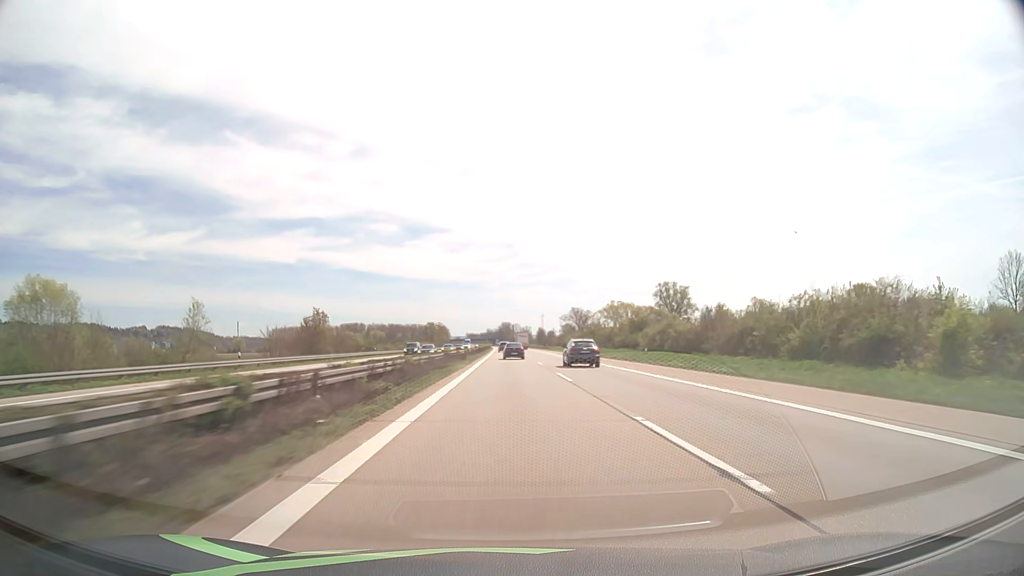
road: motorway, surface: asphalt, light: Day
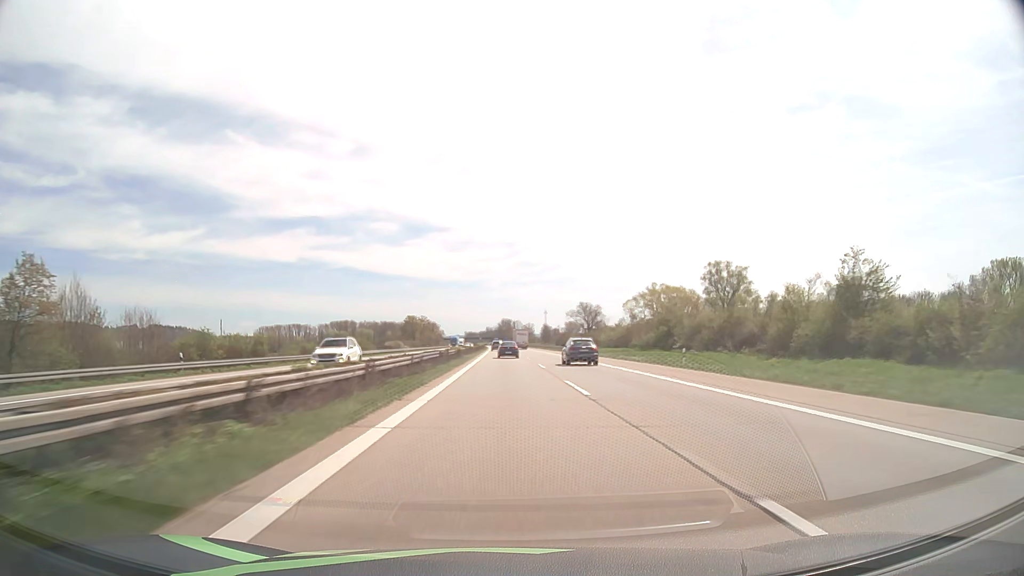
(0.0, +60.8) m; 0°
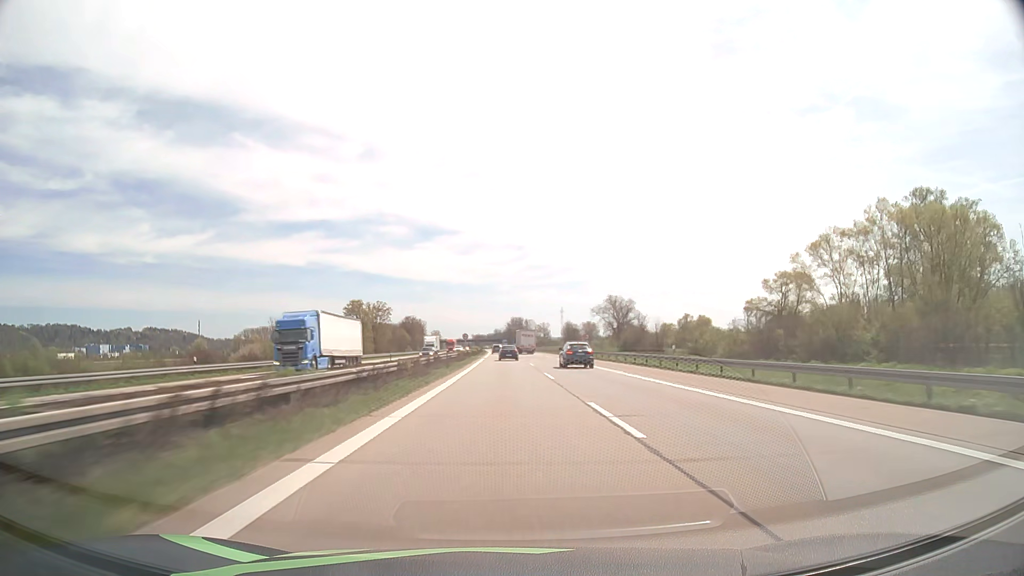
(-0.6, +97.9) m; -1°
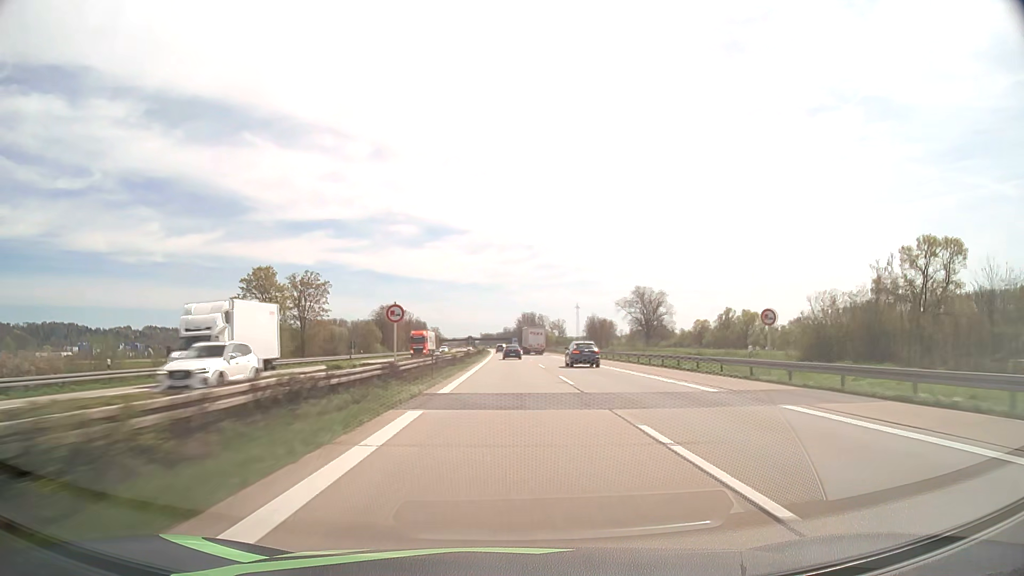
(-0.5, +59.0) m; -1°
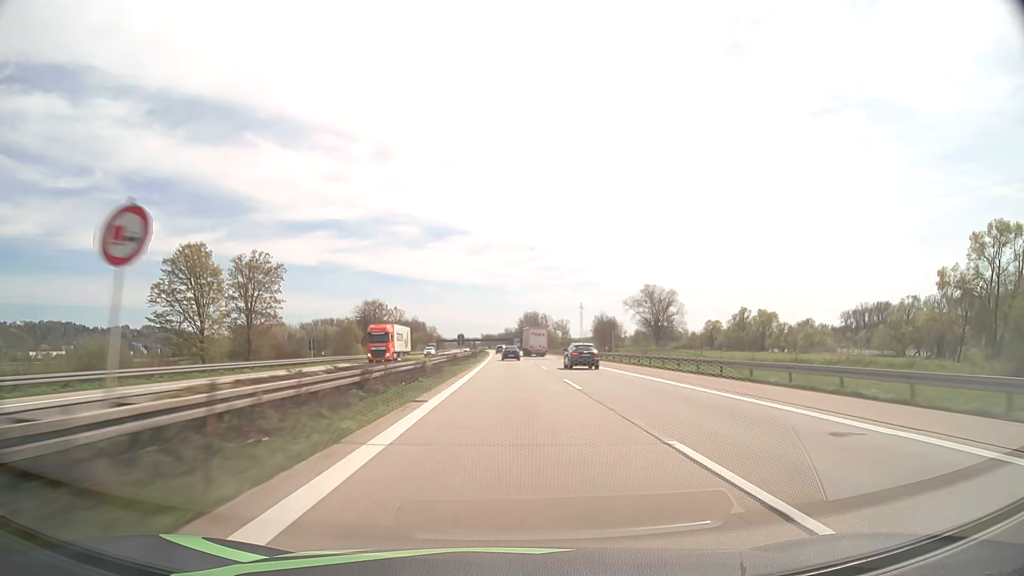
(0.0, +19.9) m; 0°
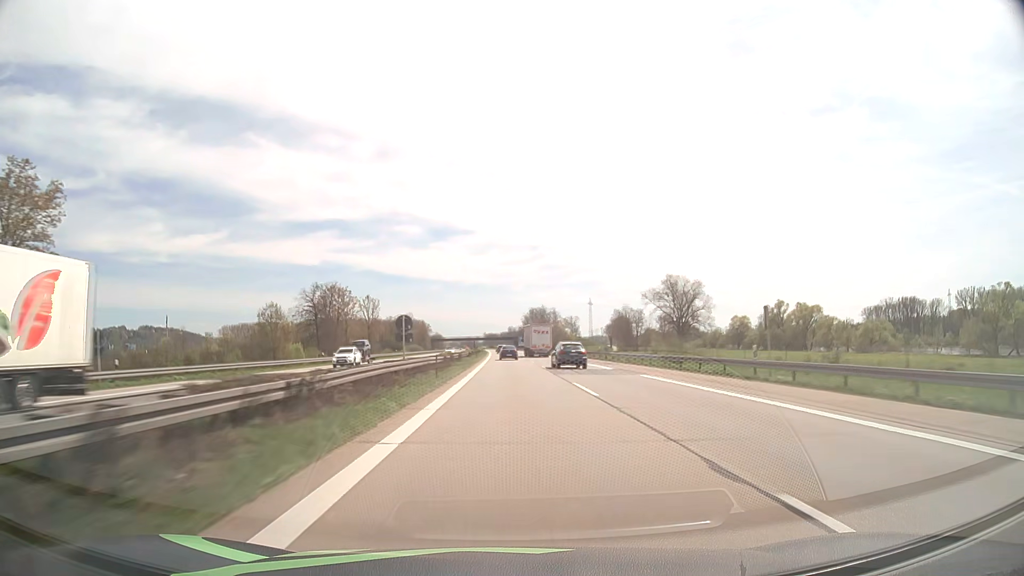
(-0.1, +40.0) m; 0°
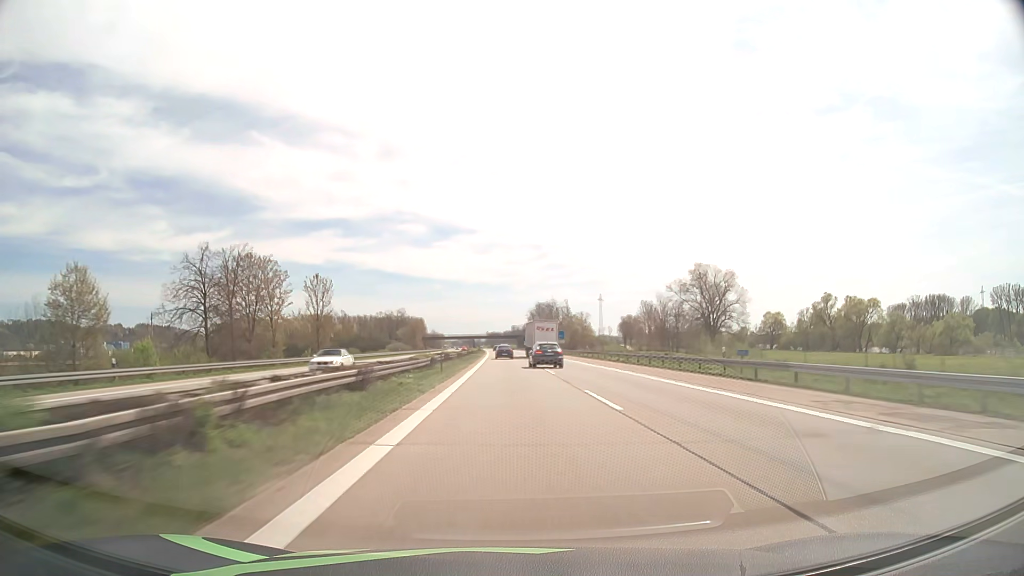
(-0.1, +40.4) m; 0°
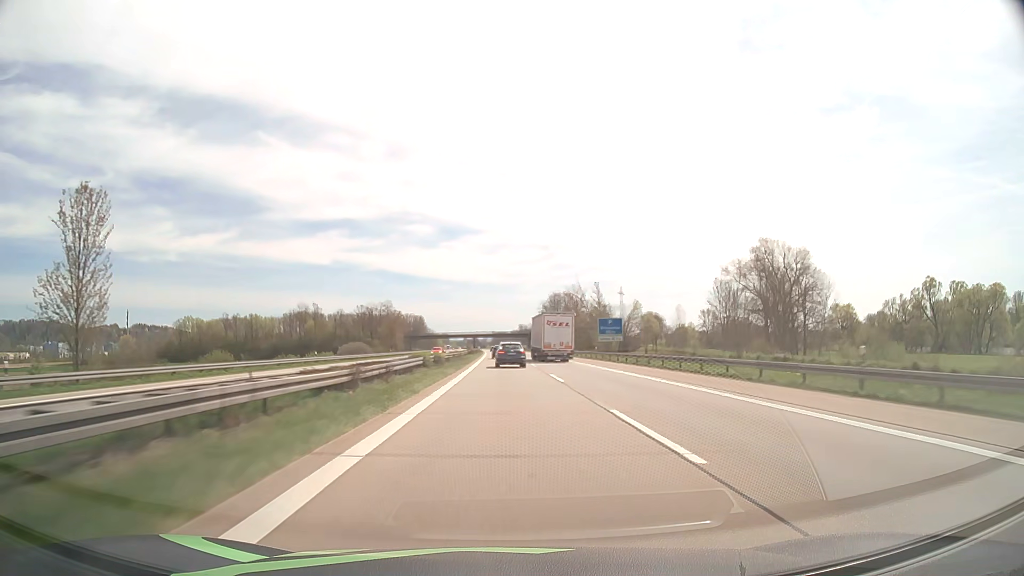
(-0.3, +61.1) m; -1°
(0, +10) (0, +20) (0, +30) (0, +40) (0, +50) (0, +60) (-1, +70) (-1, +80) (-1, +90) (-1, +100) m
